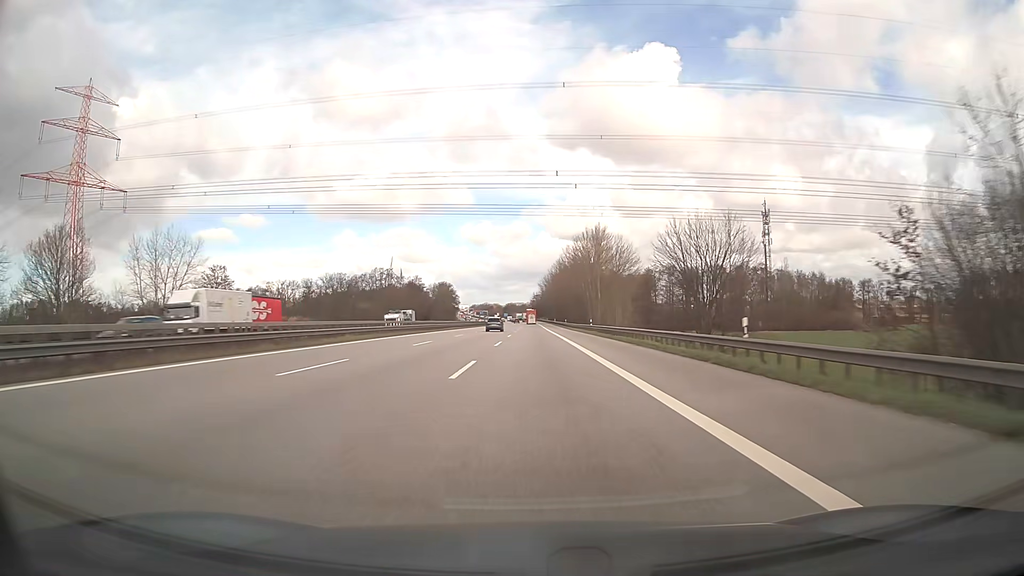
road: motorway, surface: asphalt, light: Day
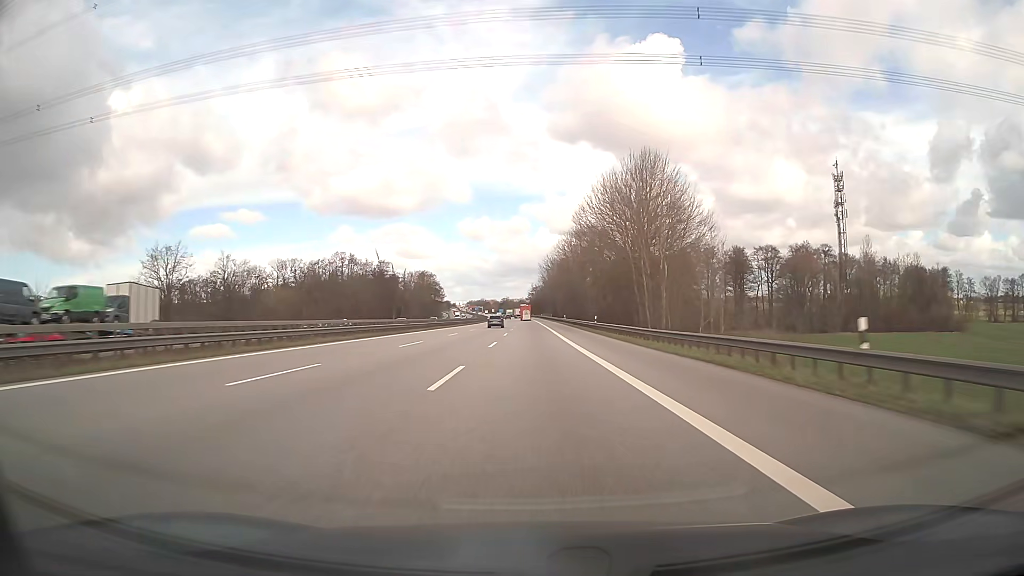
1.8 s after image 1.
(0.0, +57.4) m; 0°
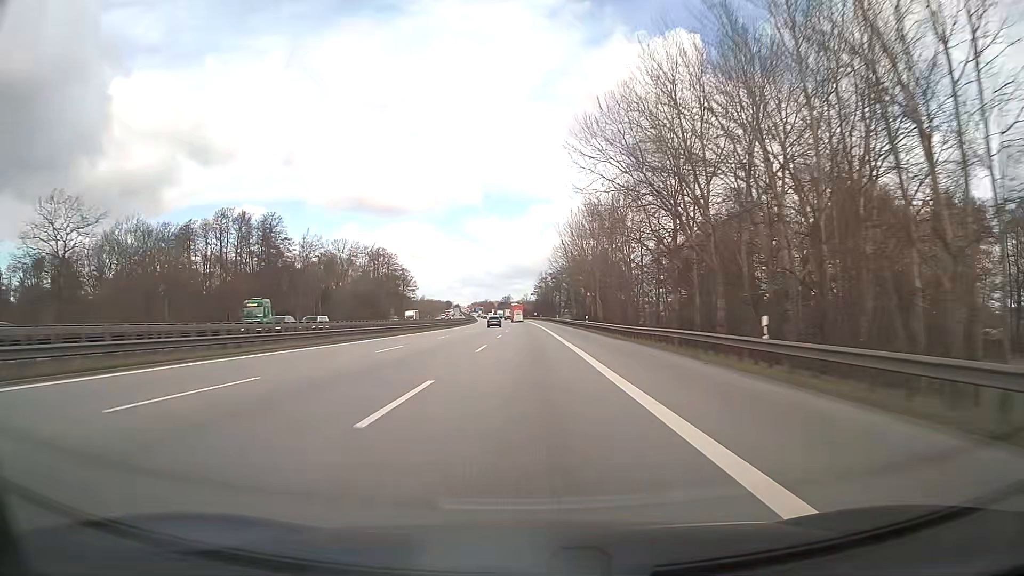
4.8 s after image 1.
(0.0, +95.5) m; -1°
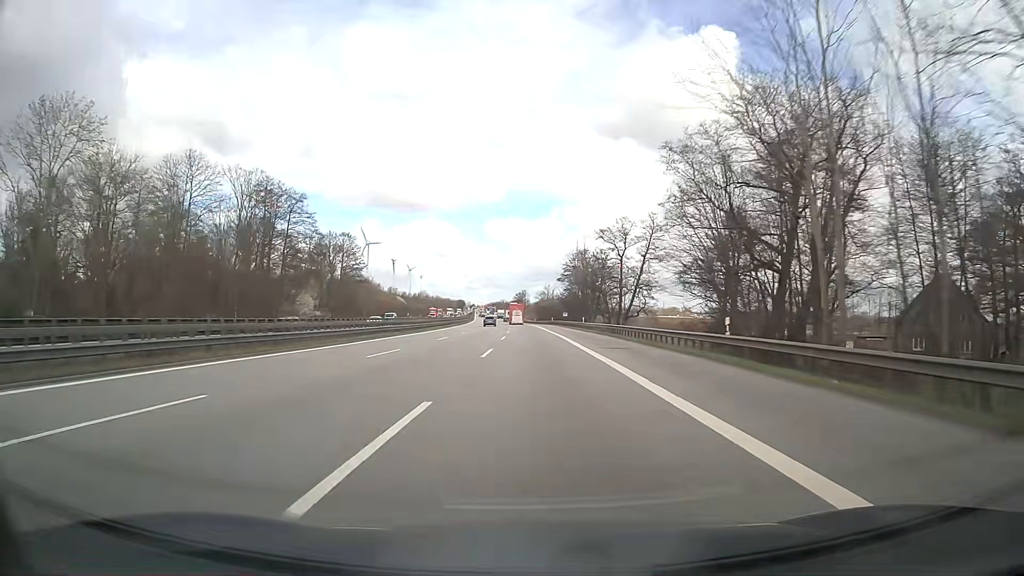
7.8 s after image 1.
(-1.1, +95.1) m; -2°
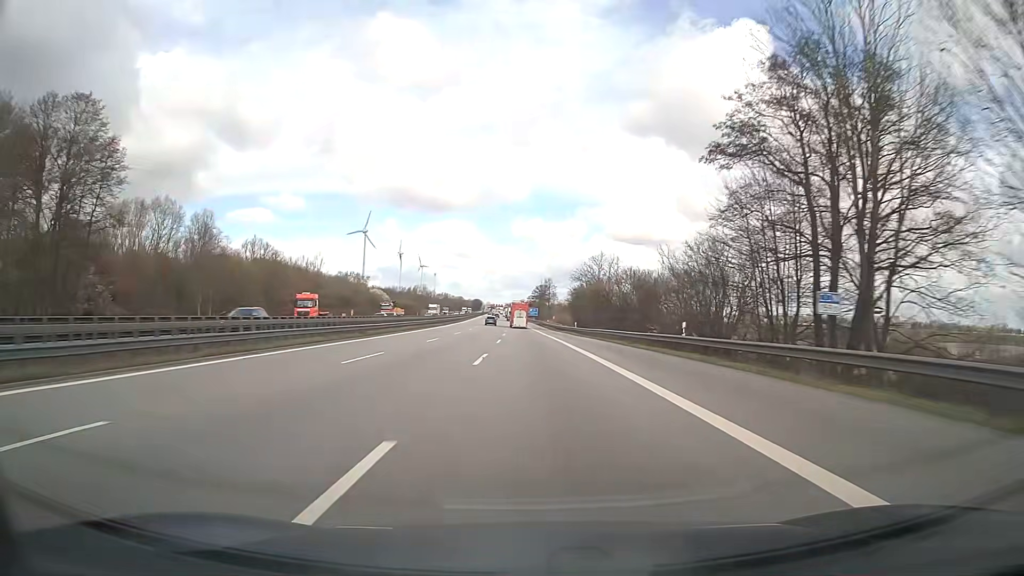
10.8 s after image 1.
(-1.4, +95.1) m; -2°
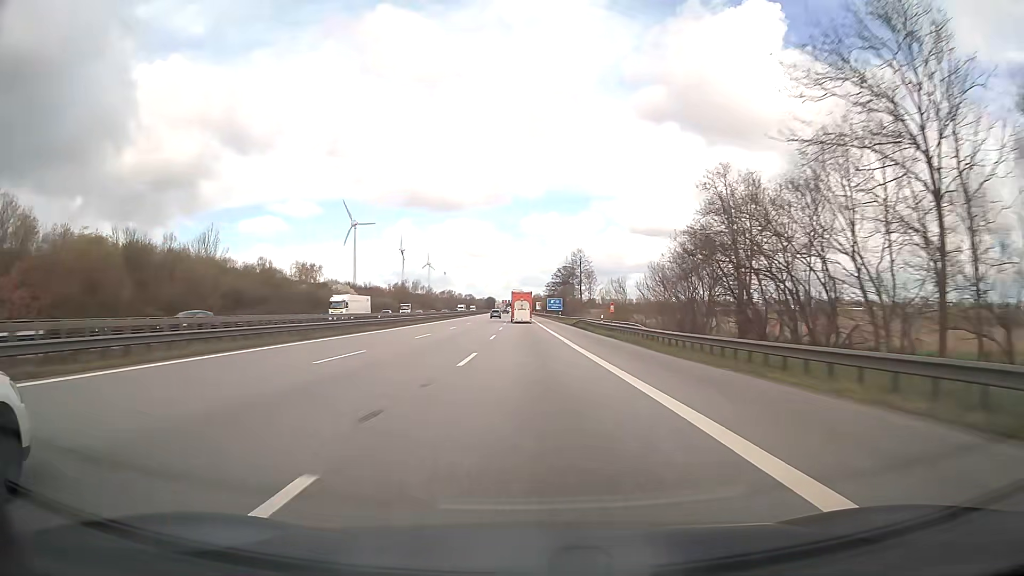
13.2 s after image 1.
(-0.9, +75.0) m; -1°
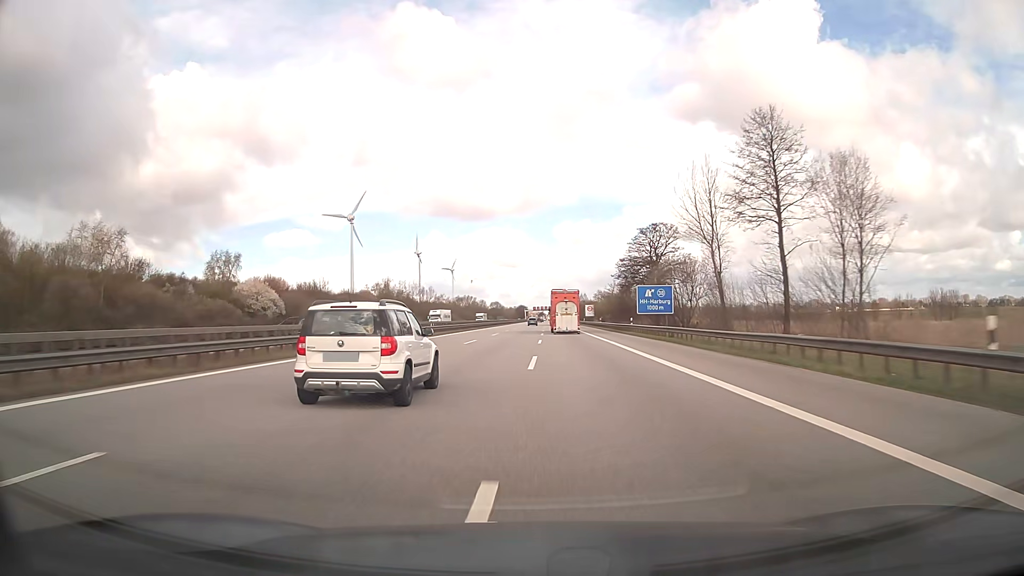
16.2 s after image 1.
(-2.9, +91.8) m; -3°
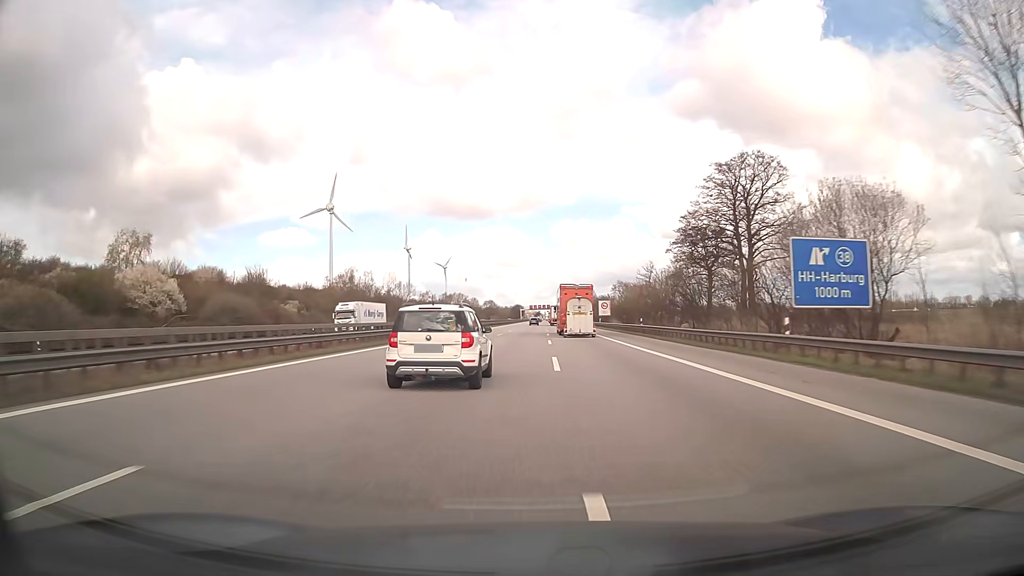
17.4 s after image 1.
(0.0, +37.3) m; 0°
(0, +10) (0, +20) (0, +30) (0, +40) (0, +50) (0, +60) (0, +70) (+1, +80) (+1, +90) (+1, +100) m
